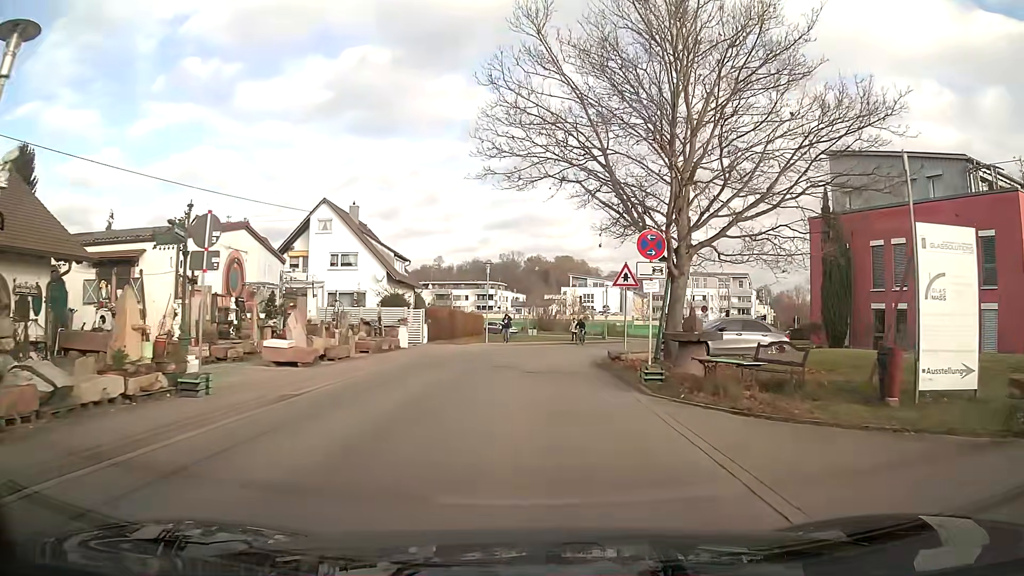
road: unclassified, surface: asphalt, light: Day
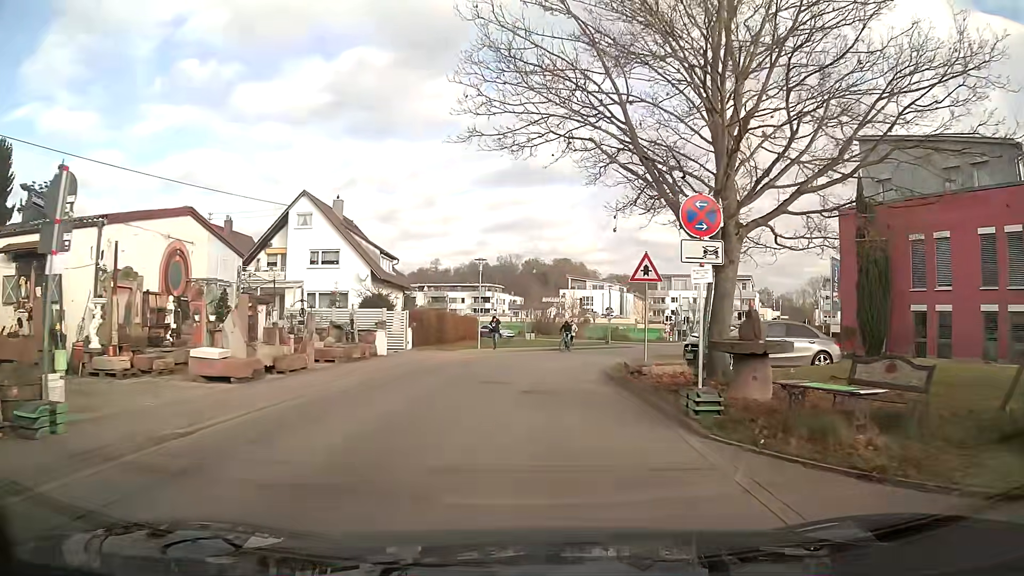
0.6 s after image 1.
(0.0, +4.1) m; 0°
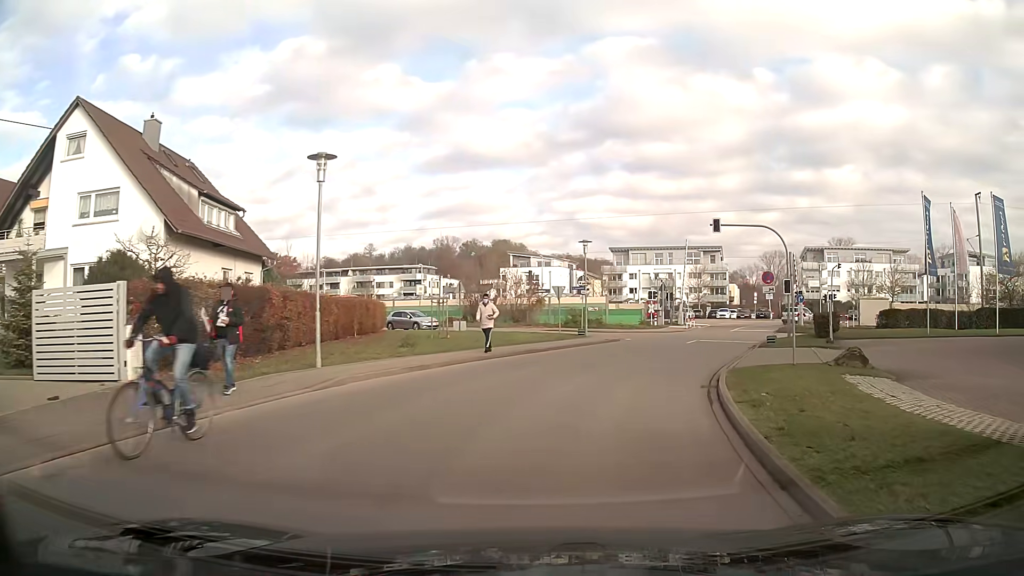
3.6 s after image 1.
(+0.7, +20.5) m; +7°
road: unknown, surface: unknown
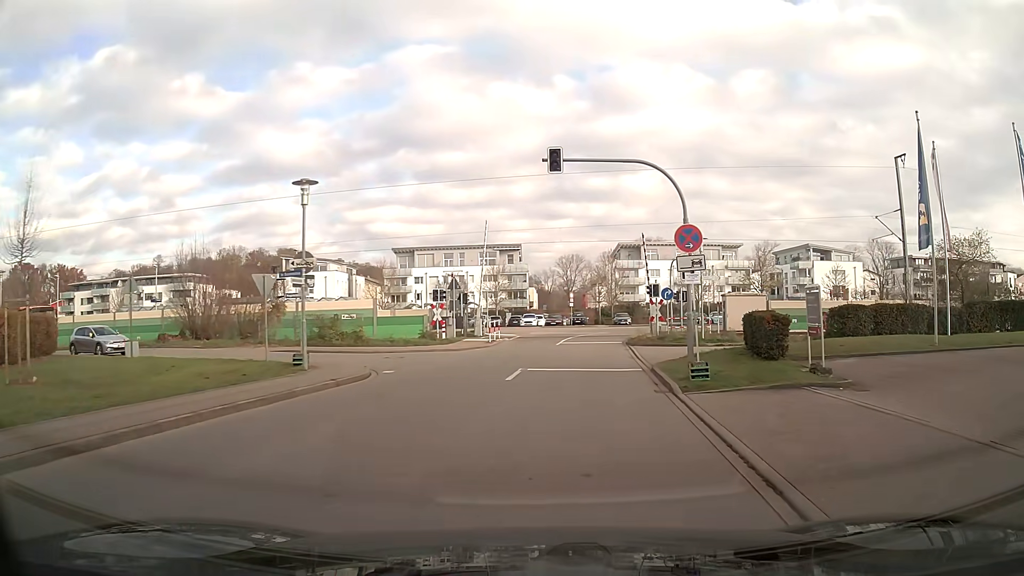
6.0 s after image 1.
(+2.5, +16.2) m; +16°
(0, +10) (+1, +20) (+2, +30) (+4, +40) (+8, +49) (+16, +54) (+26, +55) (+36, +55) (+46, +54) (+56, +53) m
